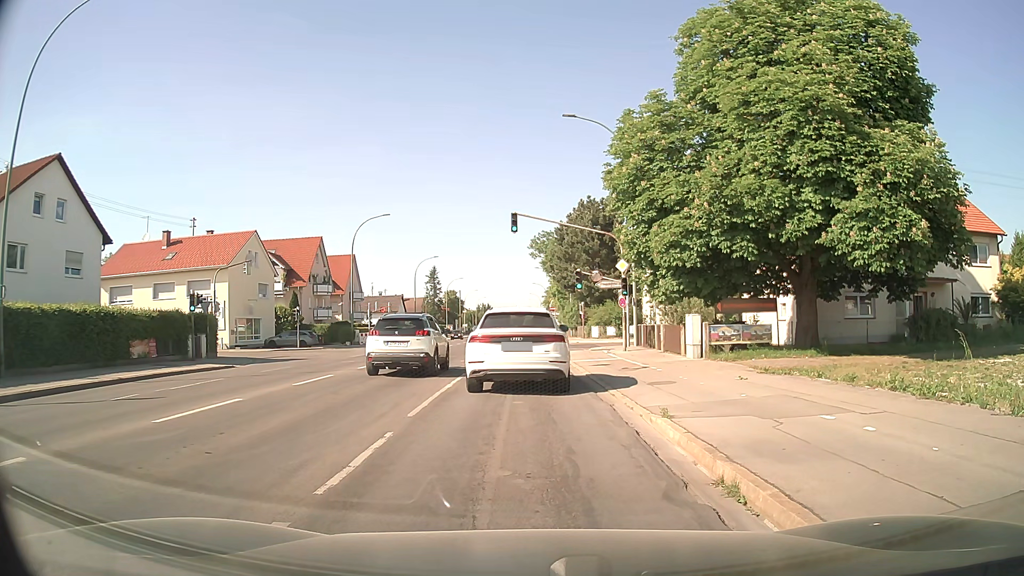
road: secondary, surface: asphalt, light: Day
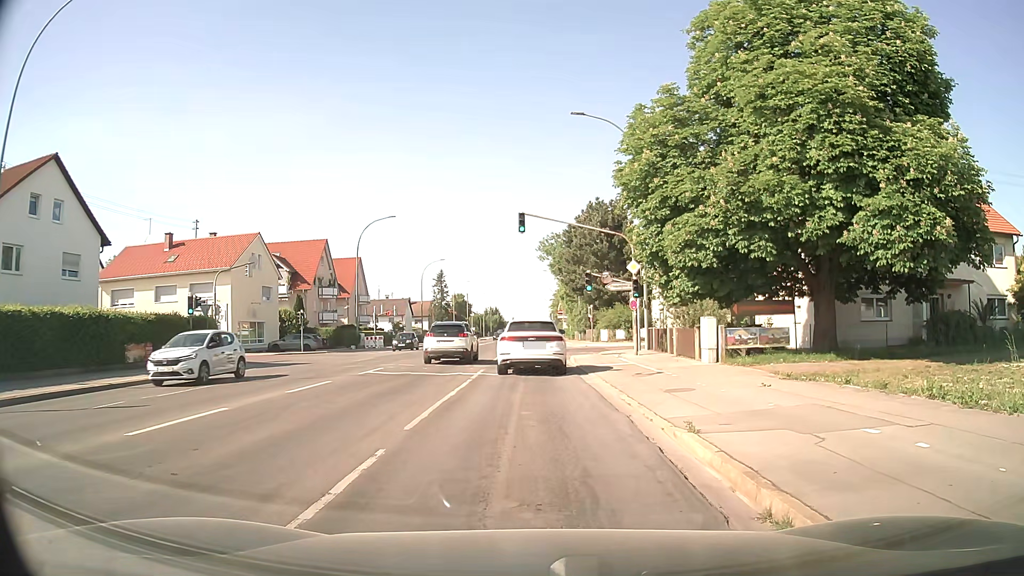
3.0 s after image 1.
(0.0, +1.0) m; 0°
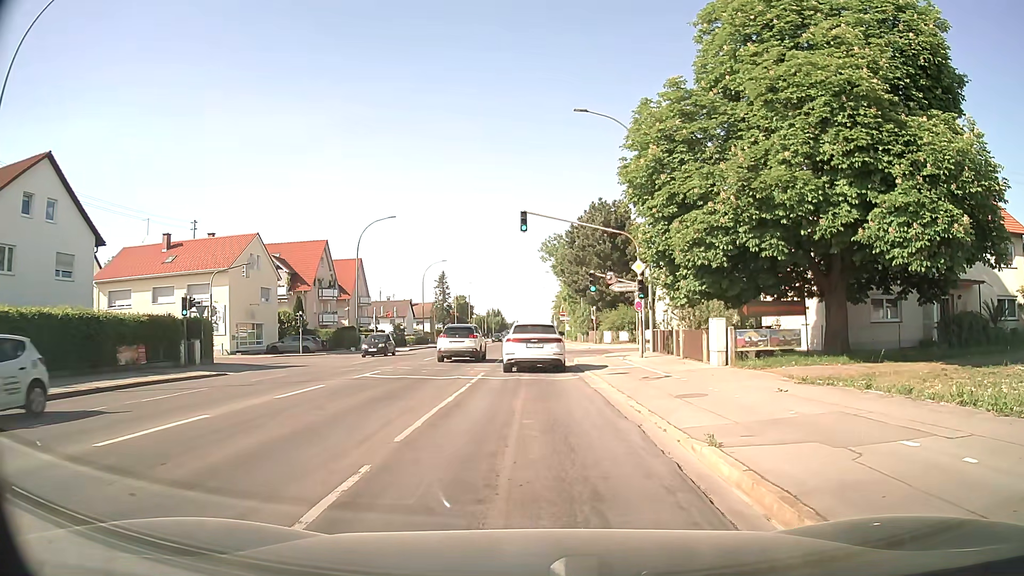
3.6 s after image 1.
(0.0, +0.8) m; 0°
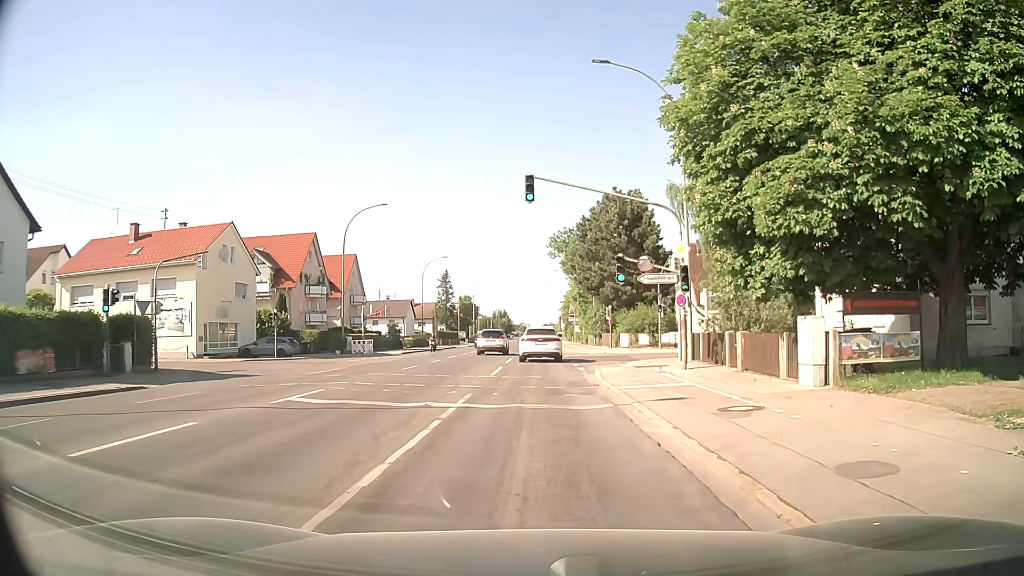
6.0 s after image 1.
(0.0, +7.1) m; 0°
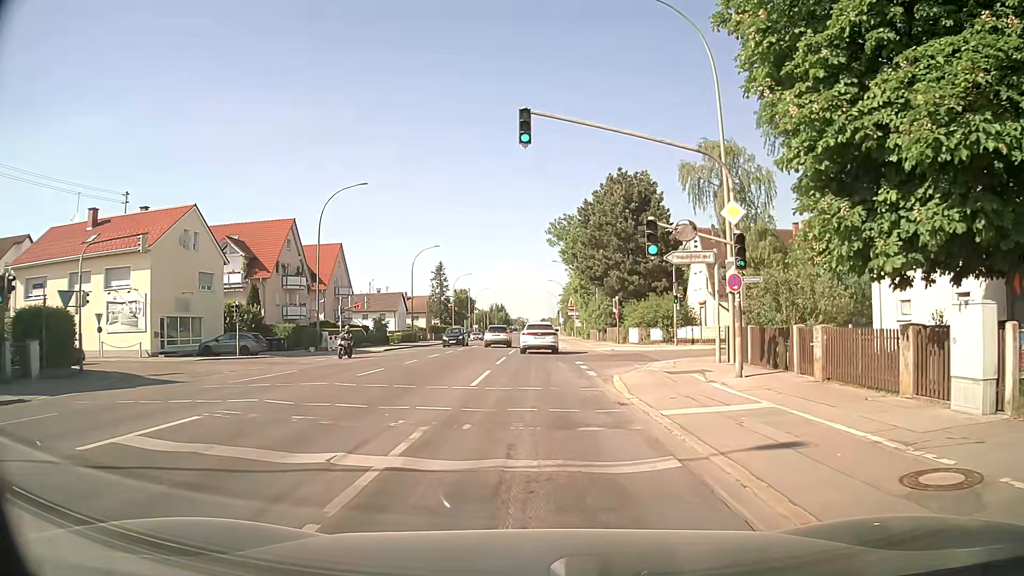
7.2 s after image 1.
(0.0, +6.0) m; 0°
(0, +10) (0, +20) (0, +30) (0, +40) (0, +50) (0, +60) (0, +70) (0, +80) (0, +90) (0, +100) m
